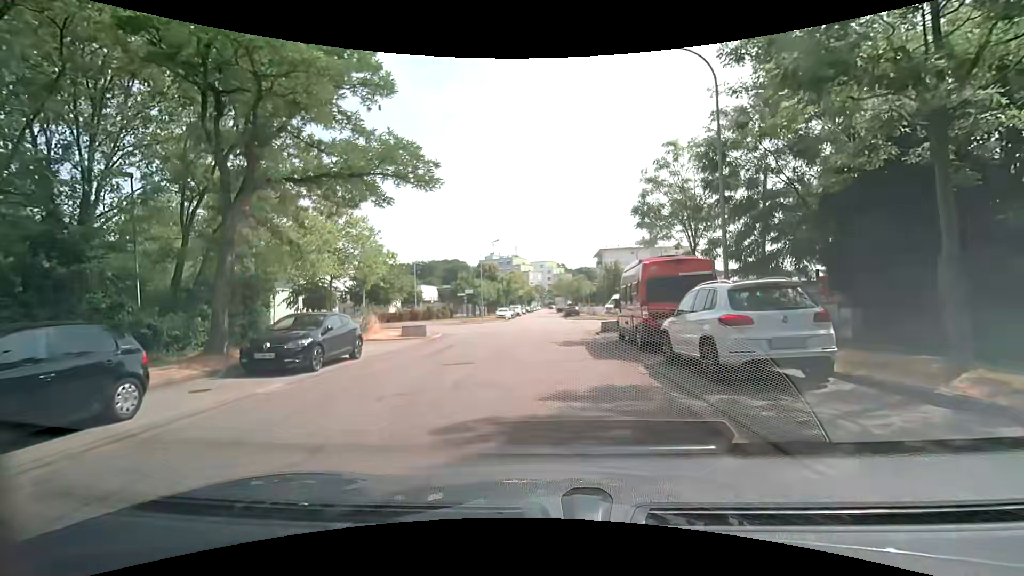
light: Day
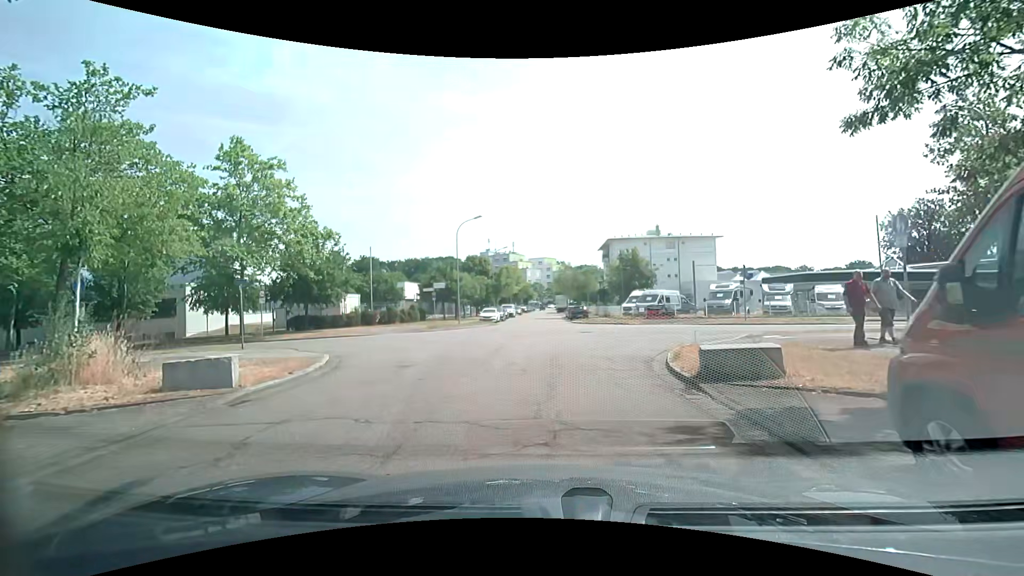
(0.0, +14.4) m; +1°
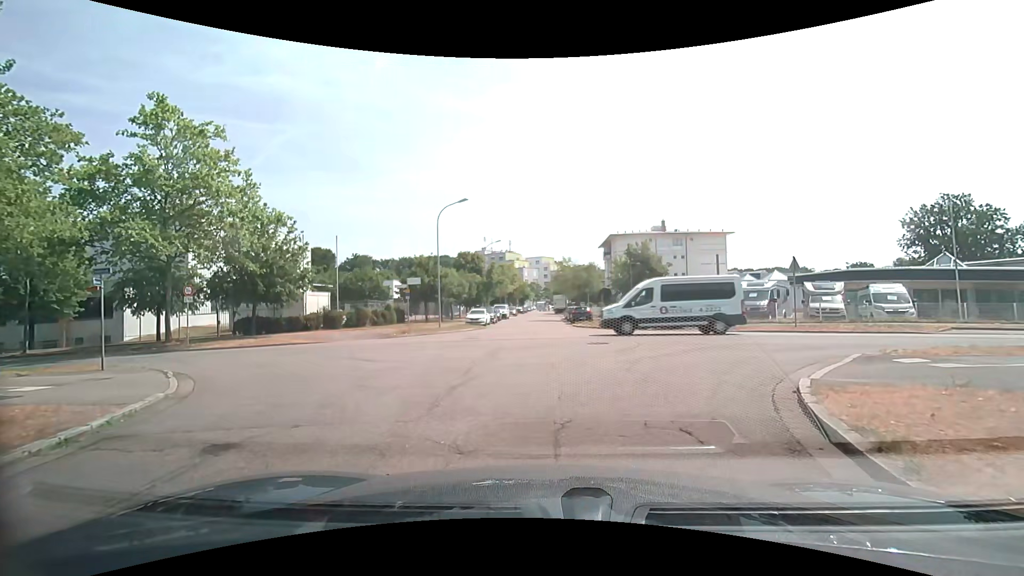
(-0.1, +6.7) m; -1°
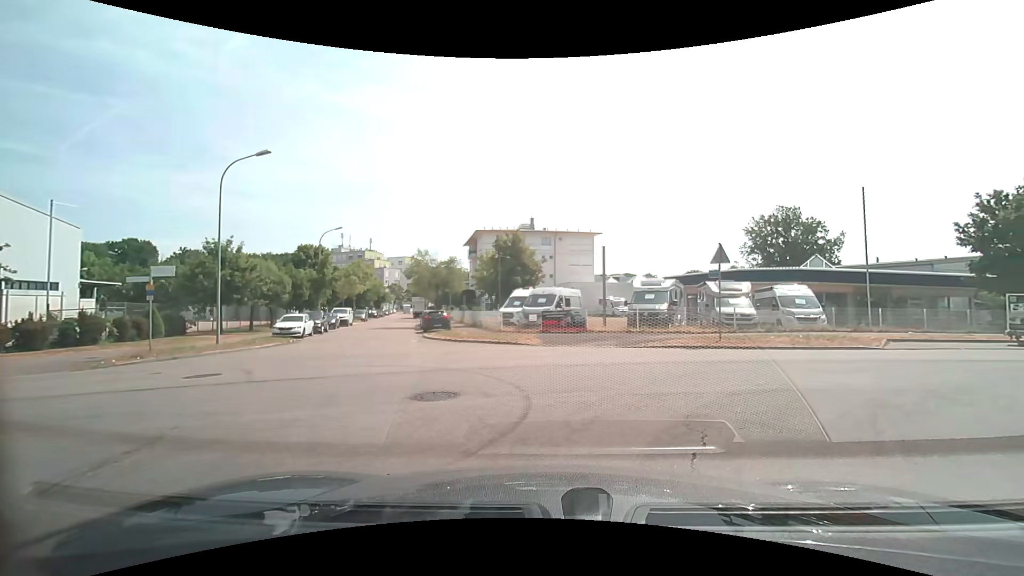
(+0.8, +9.6) m; +12°
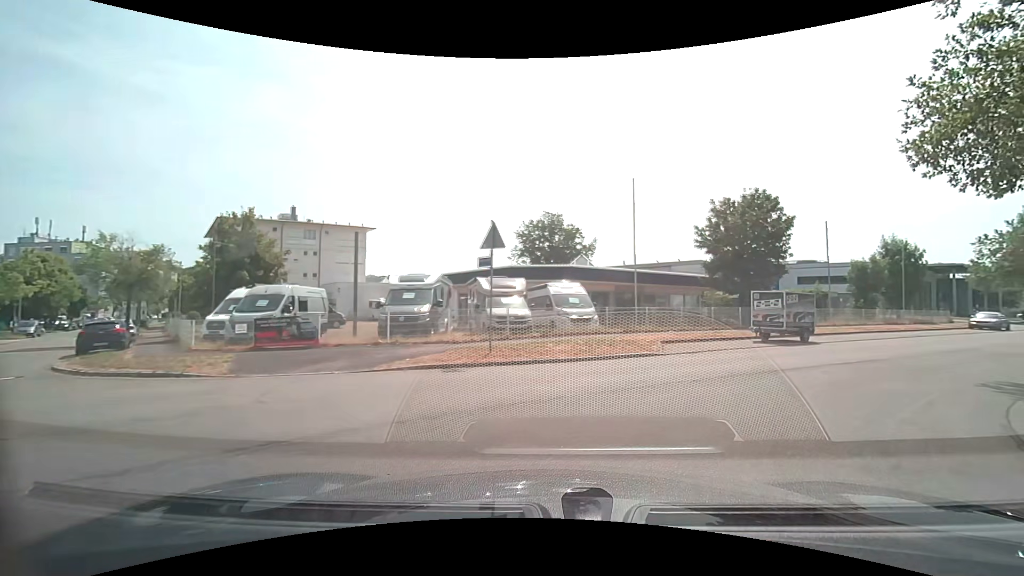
(+1.5, +6.2) m; +25°
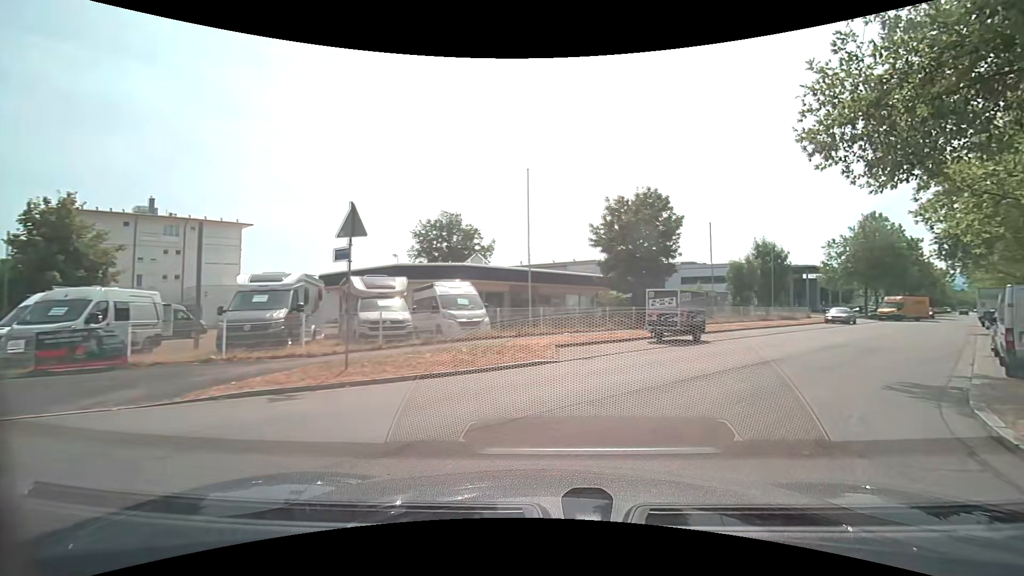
(+0.2, +2.5) m; +10°
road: tertiary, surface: asphalt
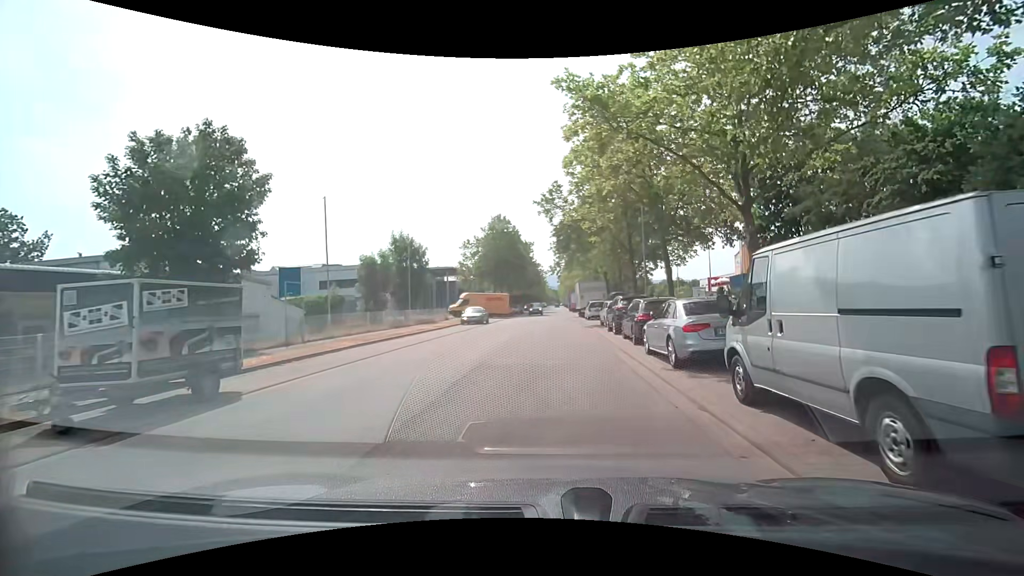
(+4.9, +10.5) m; +41°
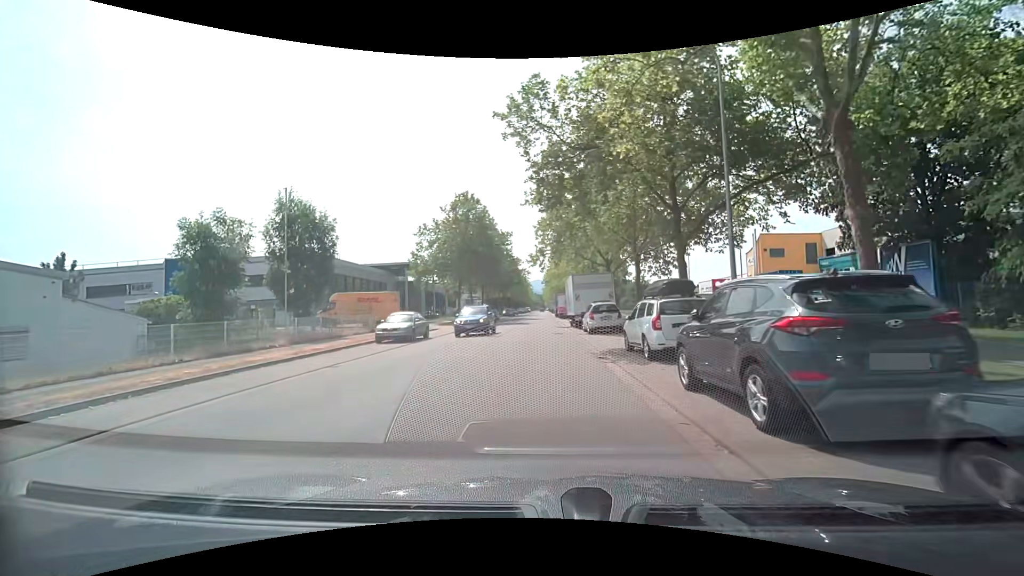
(+0.9, +16.6) m; +4°
(0, +10) (0, +20) (0, +30) (0, +40) (0, +50) (0, +60) (0, +70) (0, +80) (0, +90) (0, +100) m
